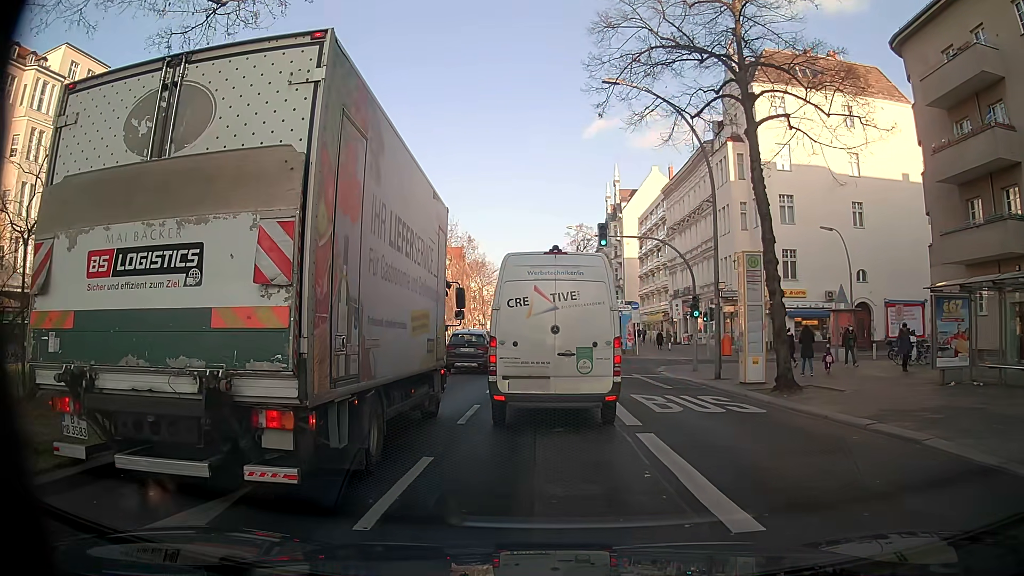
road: primary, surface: asphalt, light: Day
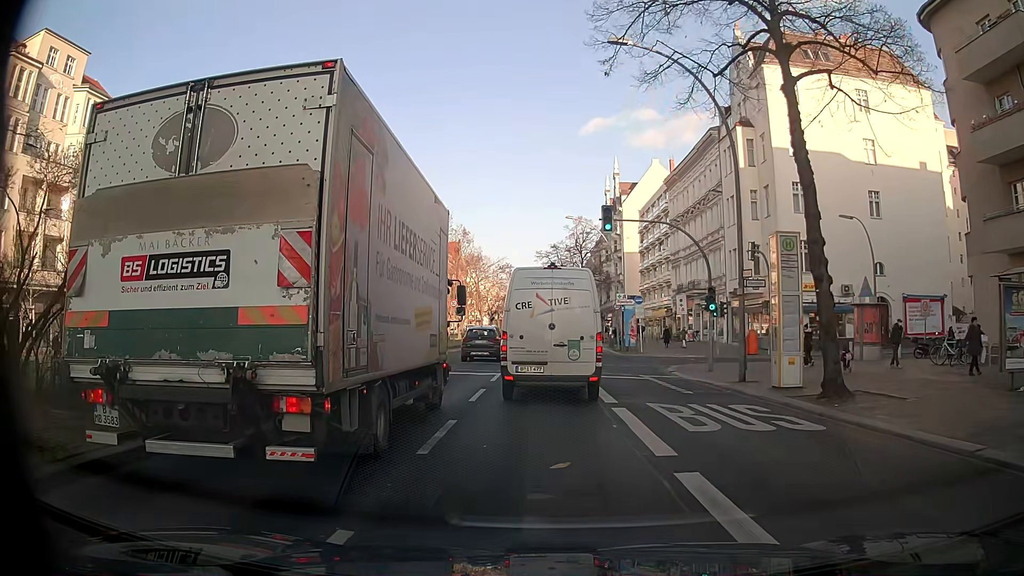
(0.0, +3.4) m; 0°
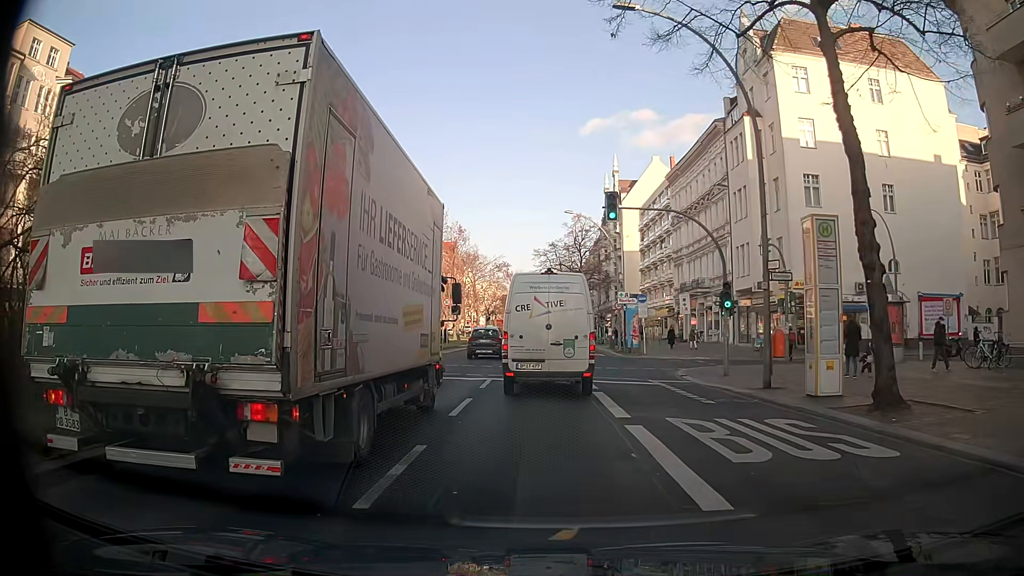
(0.0, +2.6) m; +1°
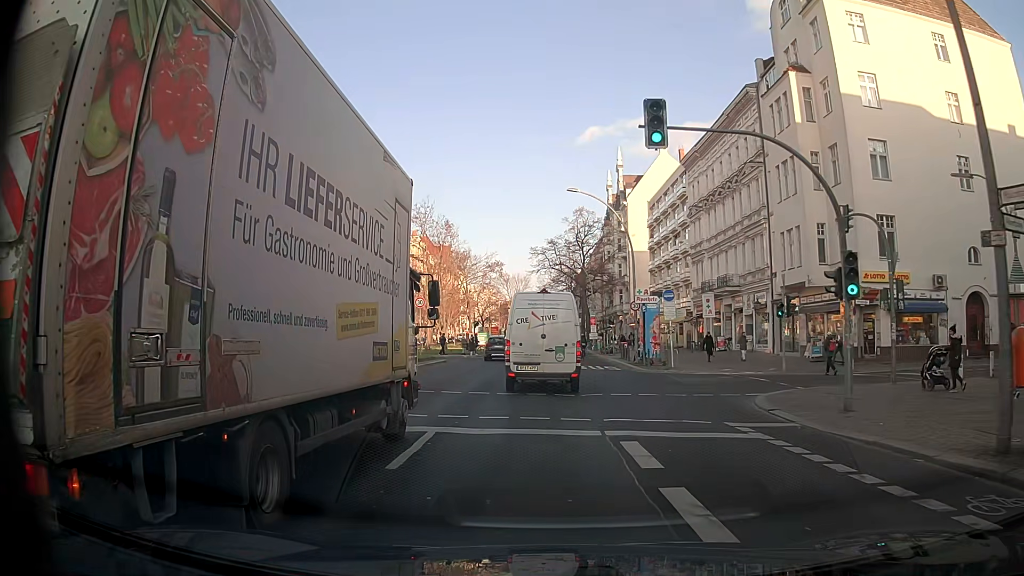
(-0.1, +10.1) m; 0°
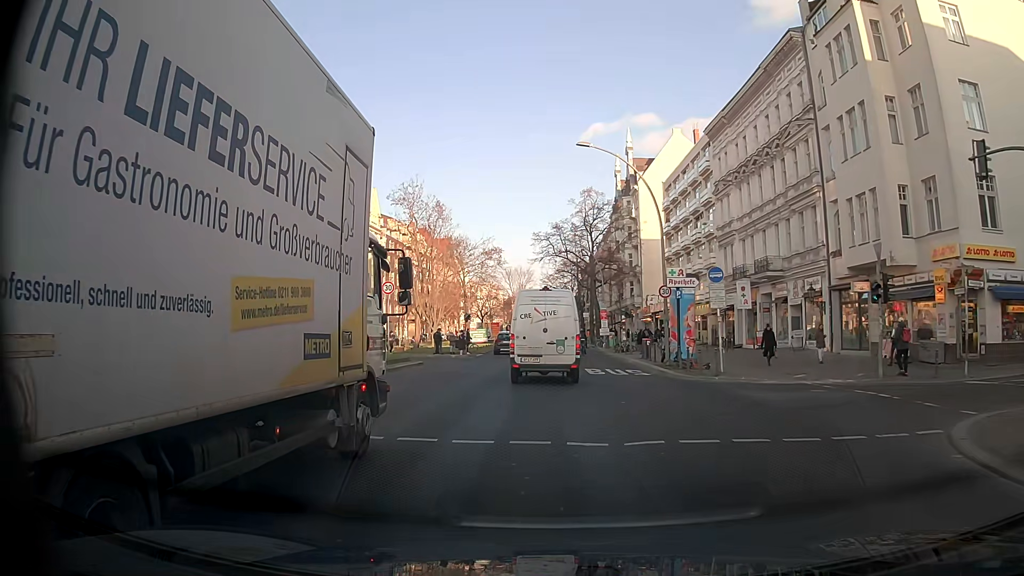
(-0.1, +8.8) m; 0°
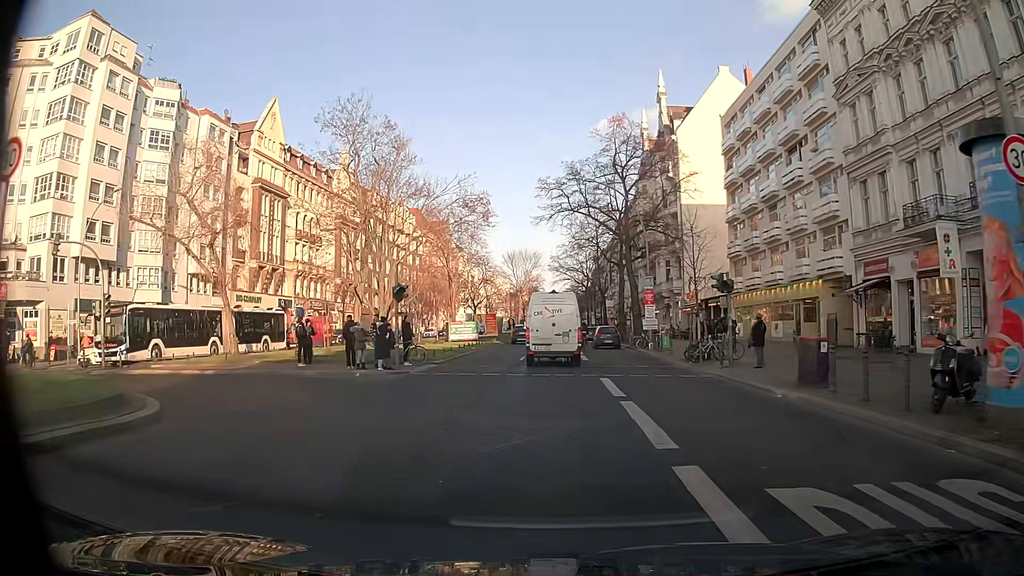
(-0.4, +23.6) m; -1°
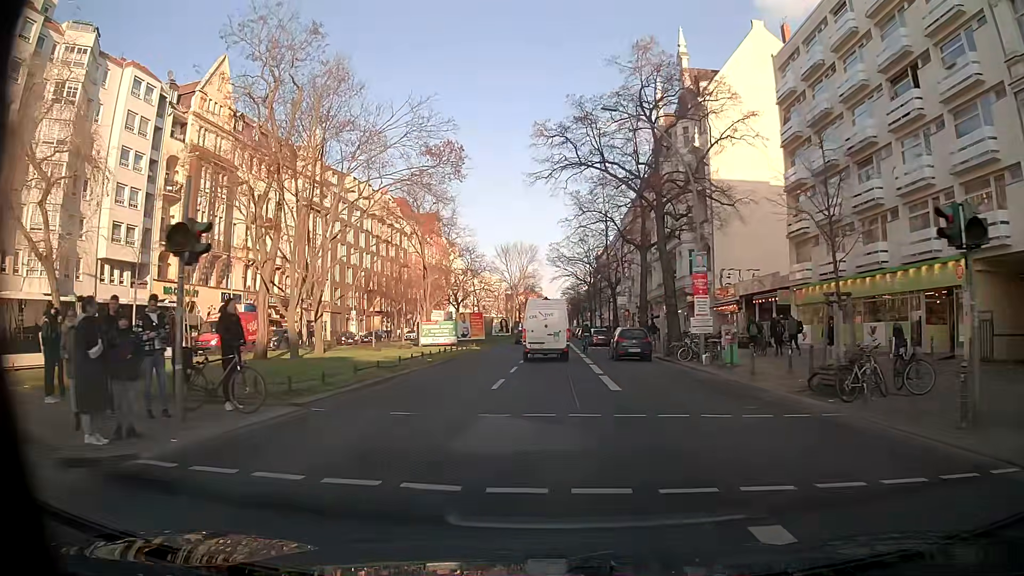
(0.0, +14.2) m; -1°
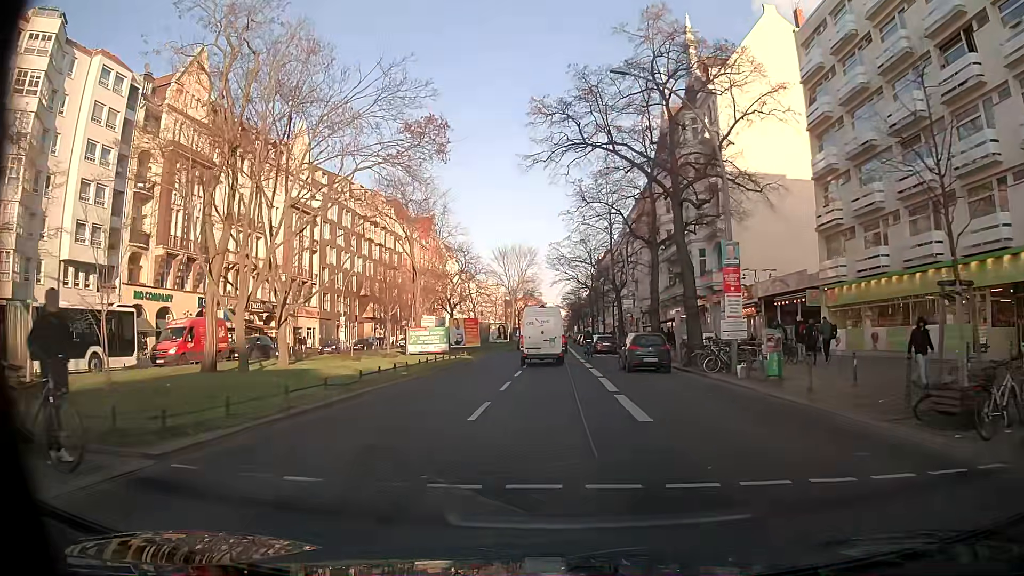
(+0.1, +4.7) m; 0°
(0, +10) (0, +20) (0, +30) (+1, +40) (+1, +50) (+1, +60) (+1, +70) (+2, +80) (+2, +90) (+2, +100) m
